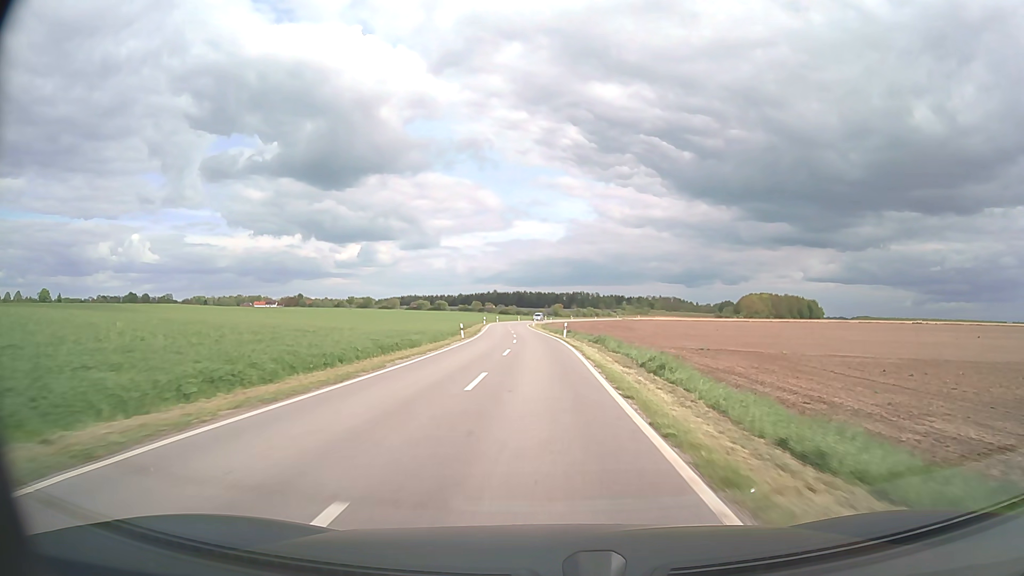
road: unclassified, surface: asphalt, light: Day
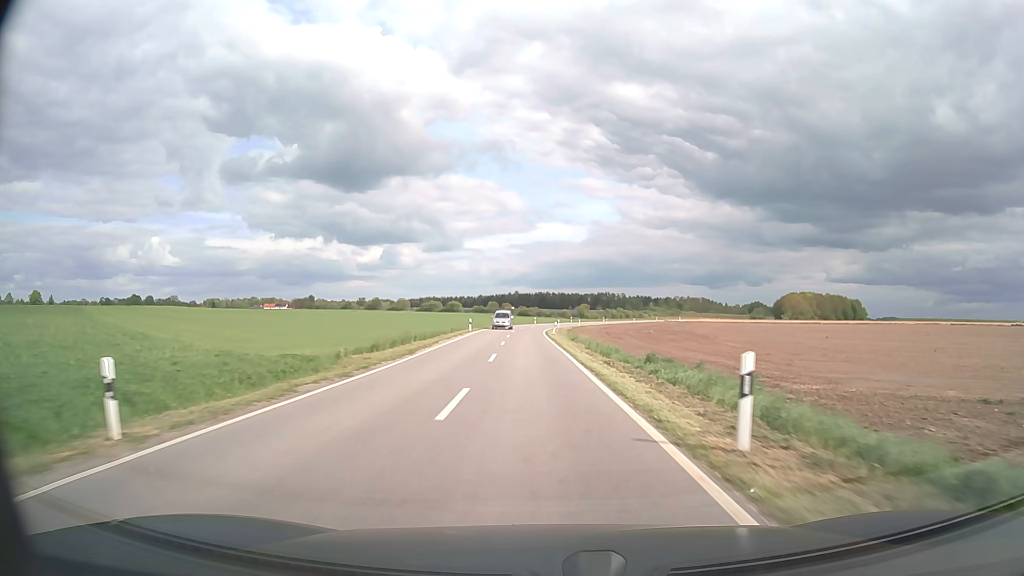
(-0.5, +40.2) m; -2°
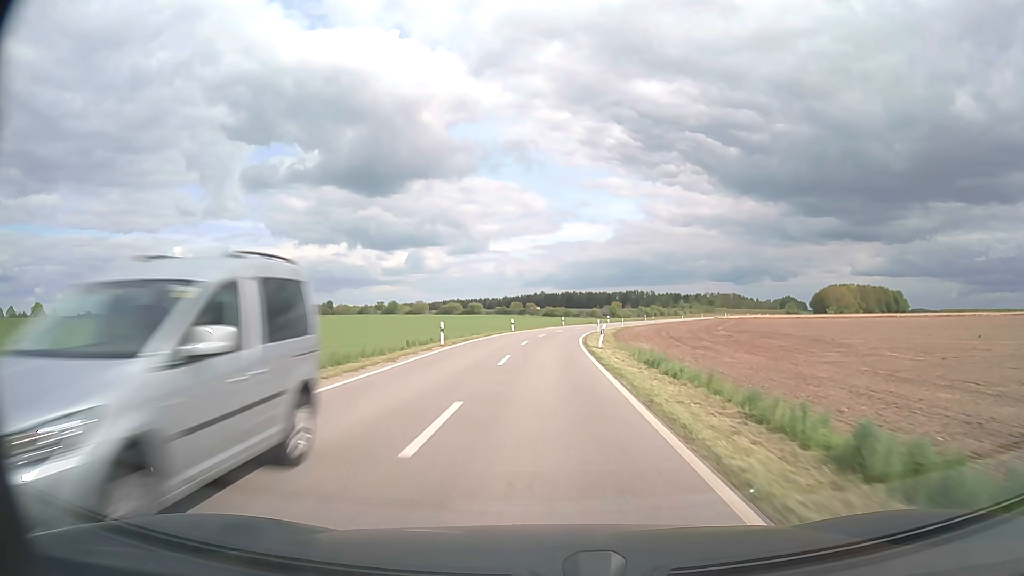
(-0.5, +26.8) m; -2°
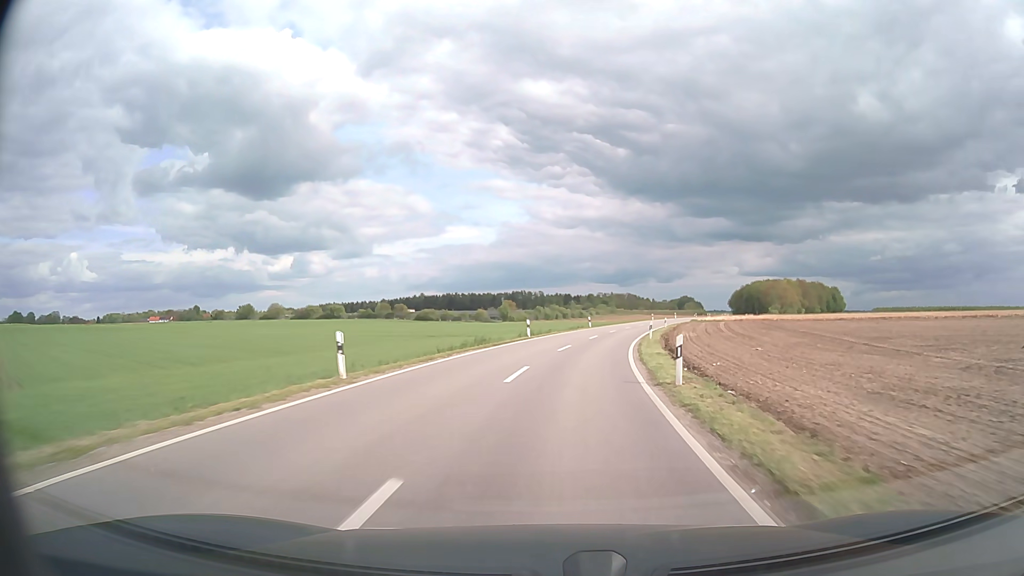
(+3.3, +65.1) m; +9°
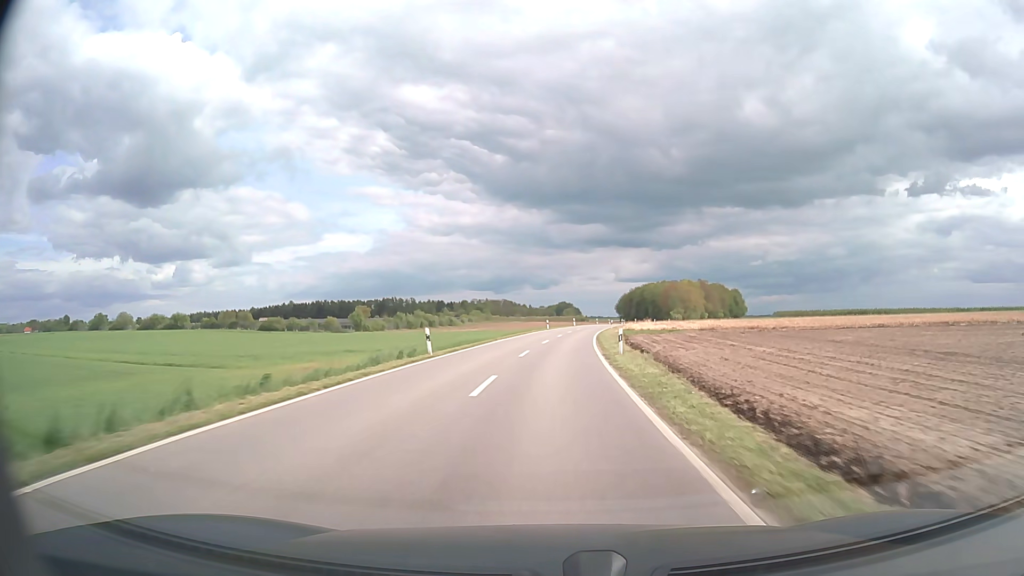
(+3.6, +37.8) m; +11°
(0, +10) (0, +20) (+1, +30) (+2, +40) (+2, +50) (+3, +60) (+4, +70) (+6, +80) (+7, +90) (+9, +99) m
